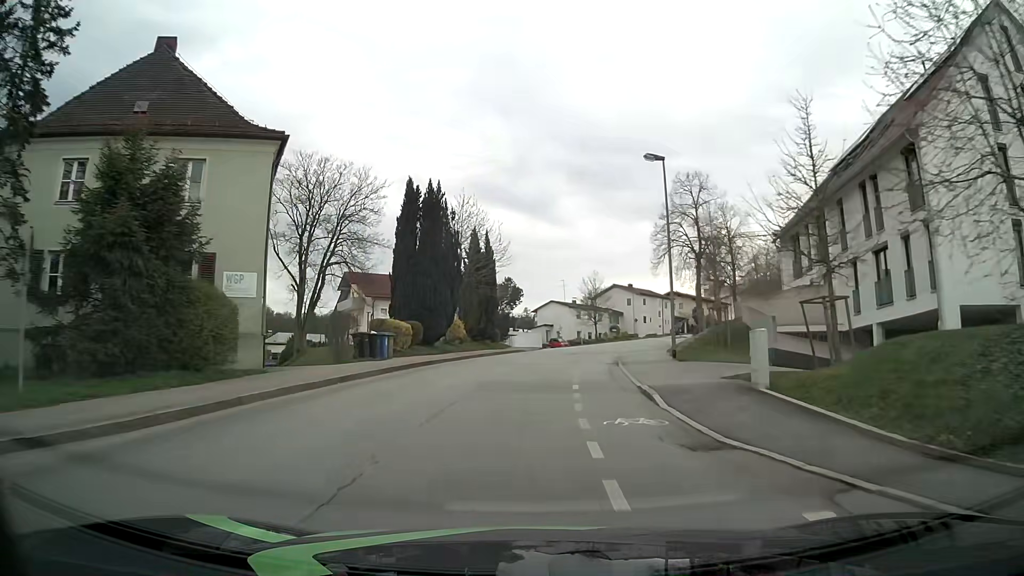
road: residential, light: Day
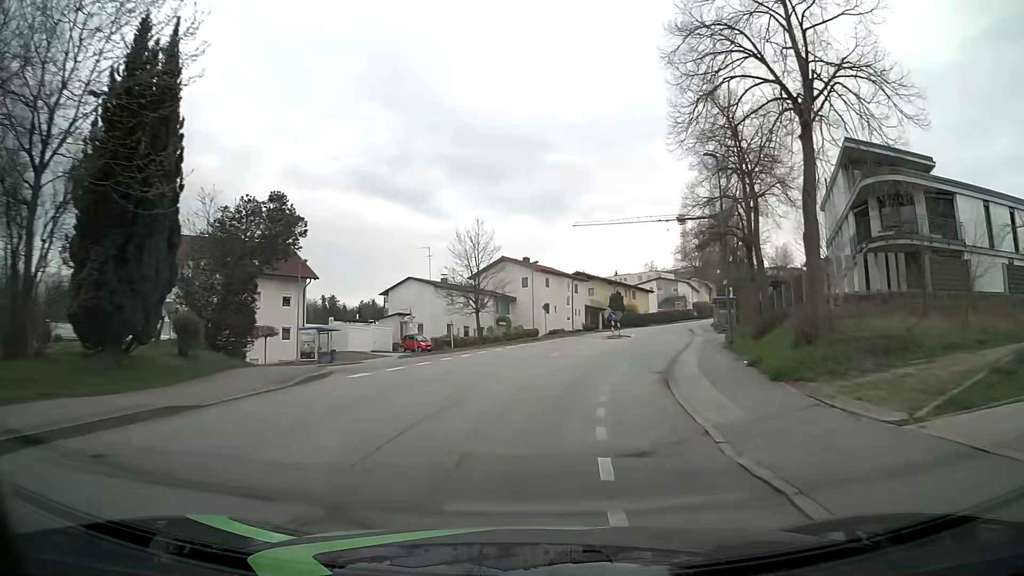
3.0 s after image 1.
(+2.6, +34.8) m; +10°
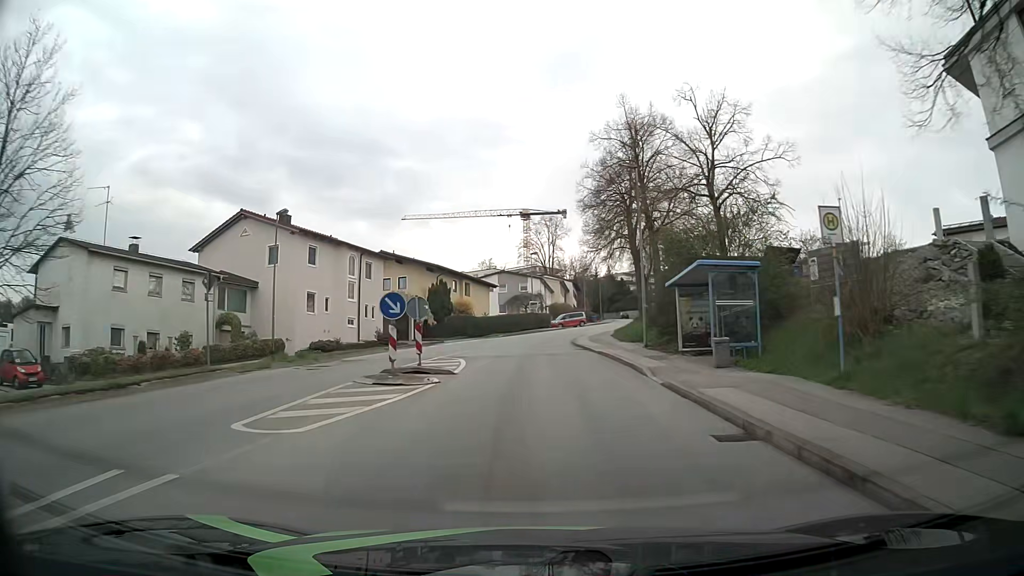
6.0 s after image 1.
(+5.0, +33.8) m; +15°
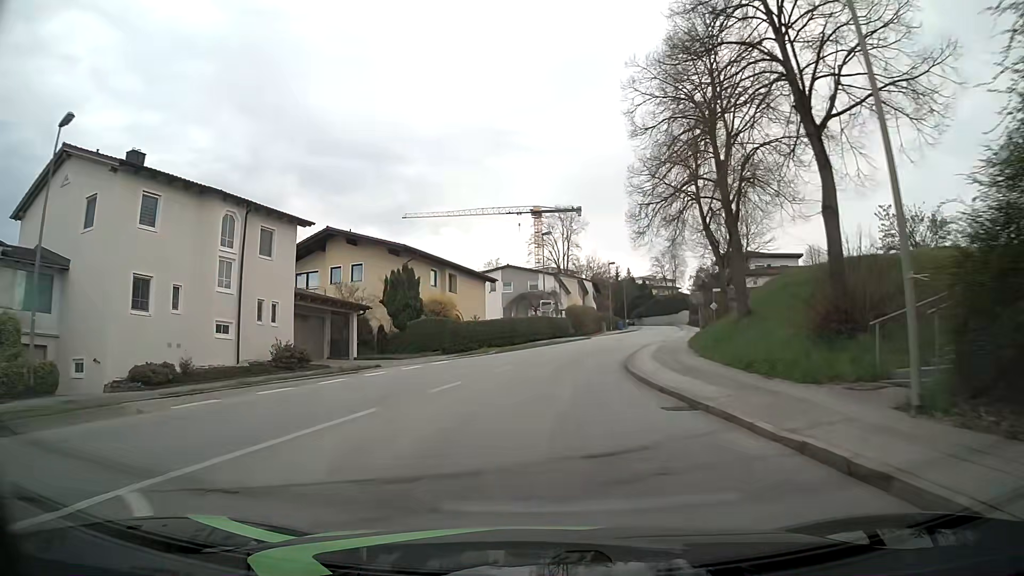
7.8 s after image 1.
(-0.2, +20.3) m; -2°
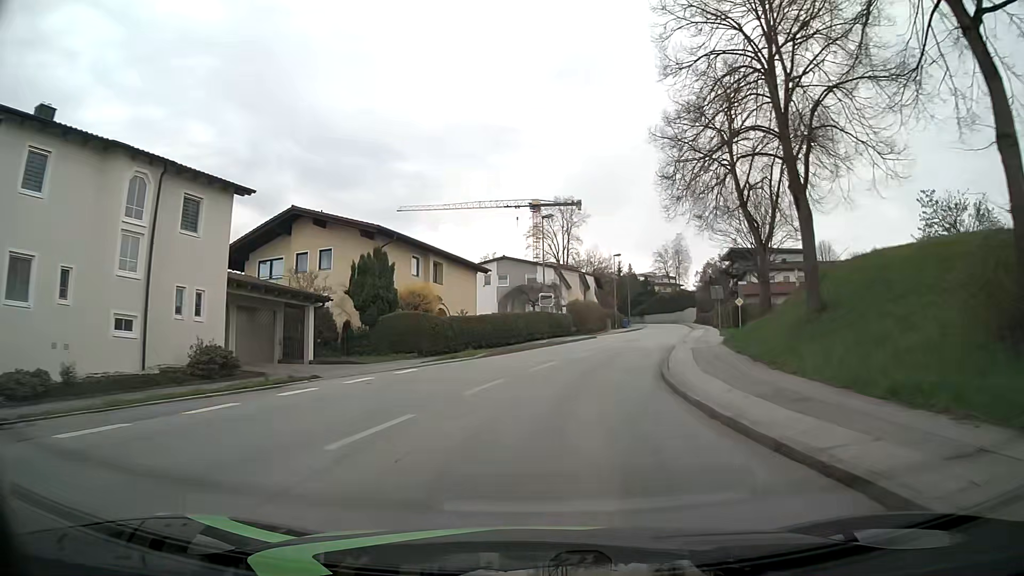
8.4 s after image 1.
(0.0, +6.7) m; +1°
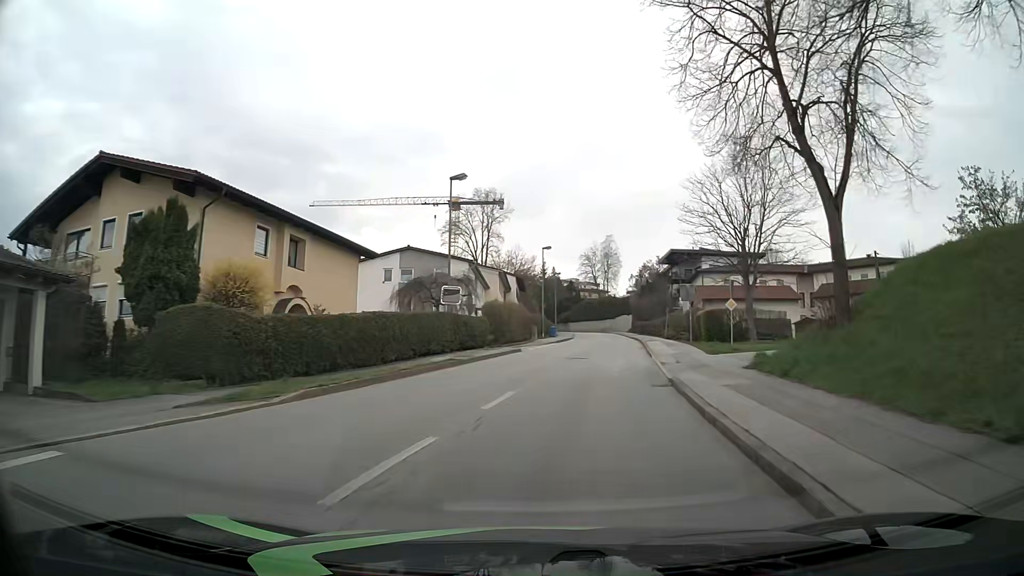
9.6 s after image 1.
(+0.6, +13.4) m; +7°
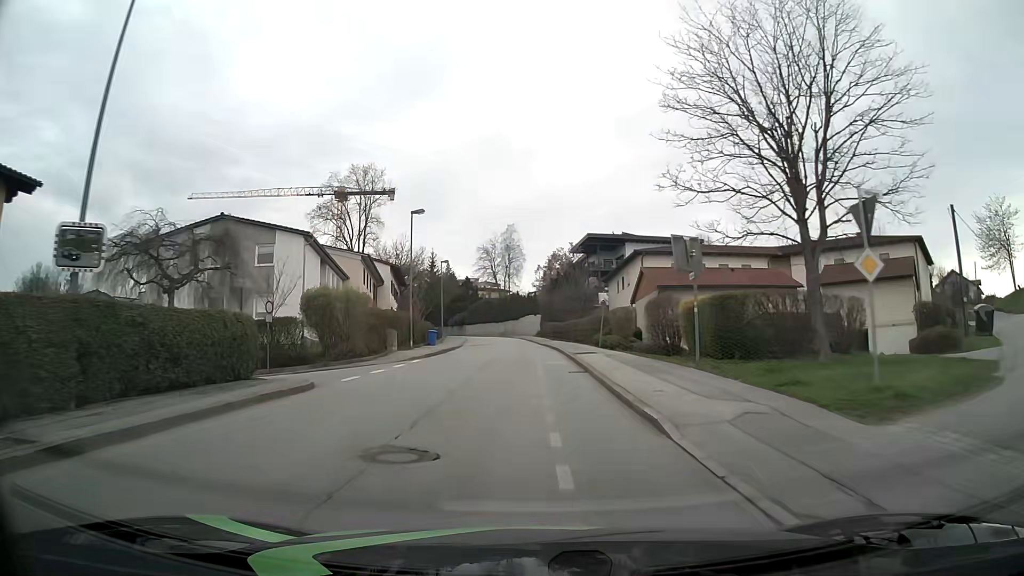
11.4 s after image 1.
(+2.1, +20.3) m; +9°
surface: asphalt
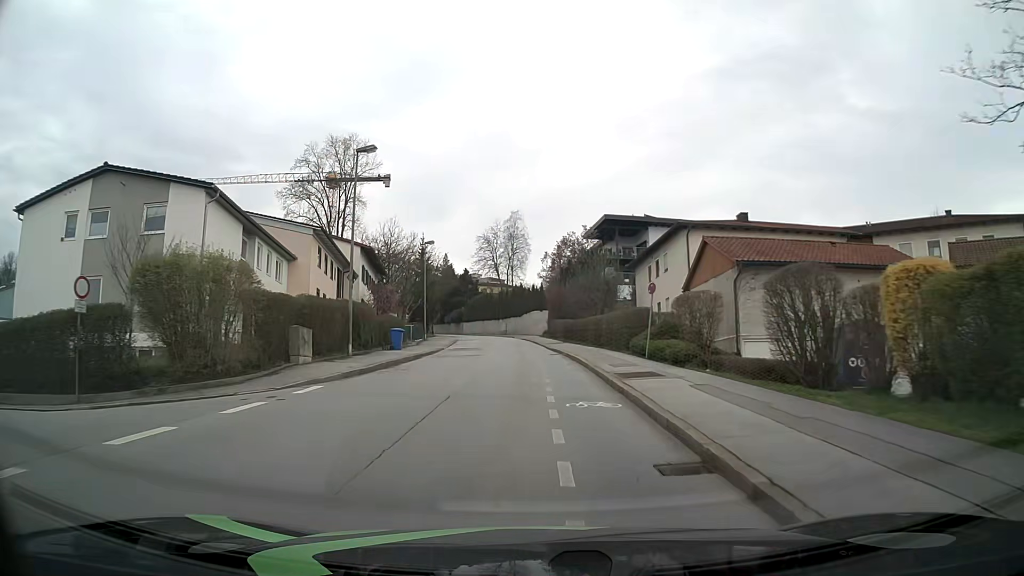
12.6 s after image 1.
(-0.1, +13.9) m; -1°
(0, +10) (0, +20) (0, +30) (-1, +40) (-1, +50) (-2, +60) (-3, +70) (-5, +80) (-7, +90) (-10, +99) m
